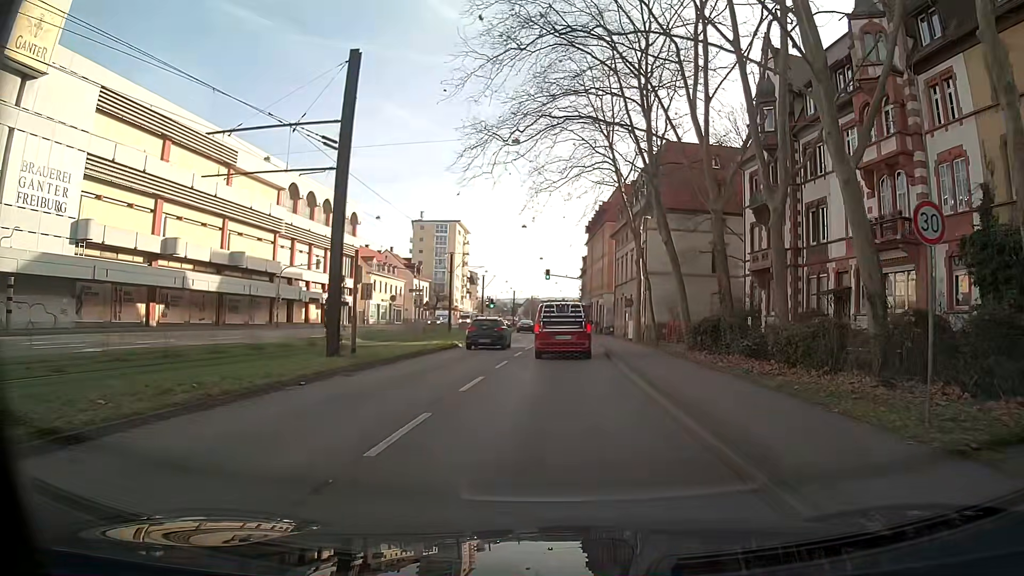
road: primary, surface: asphalt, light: Day
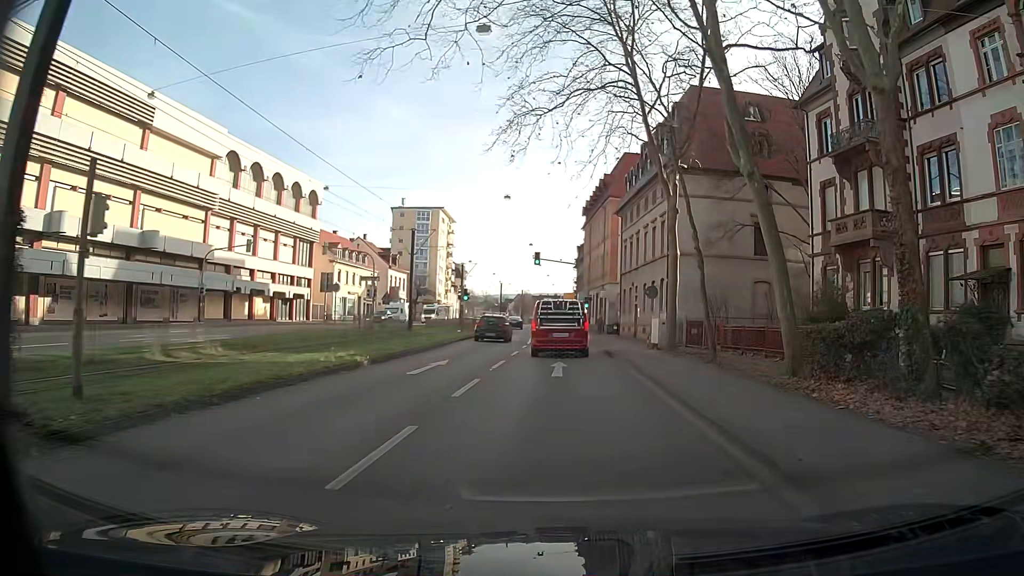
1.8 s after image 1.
(+0.1, +13.4) m; +2°
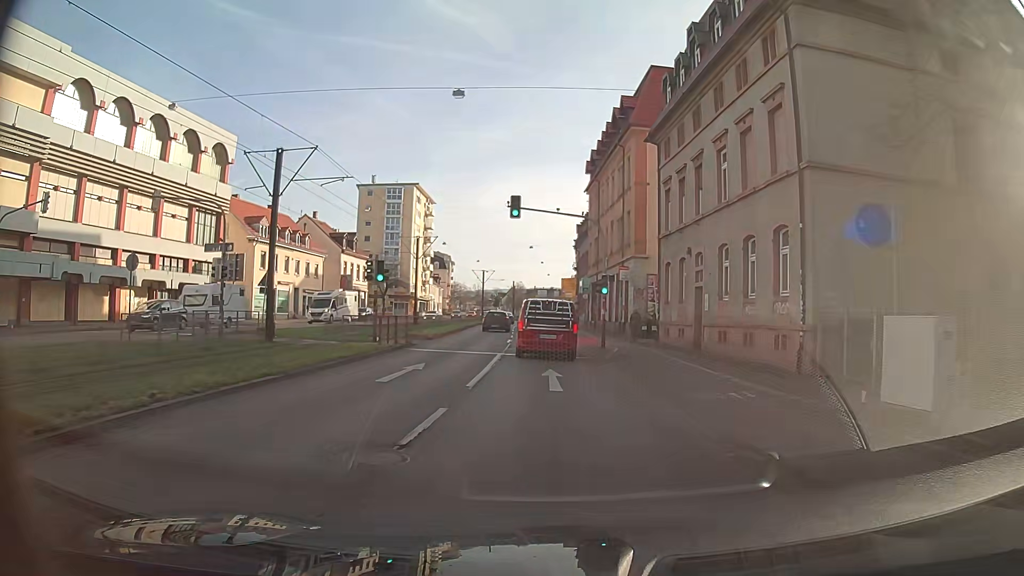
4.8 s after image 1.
(+0.2, +22.5) m; 0°
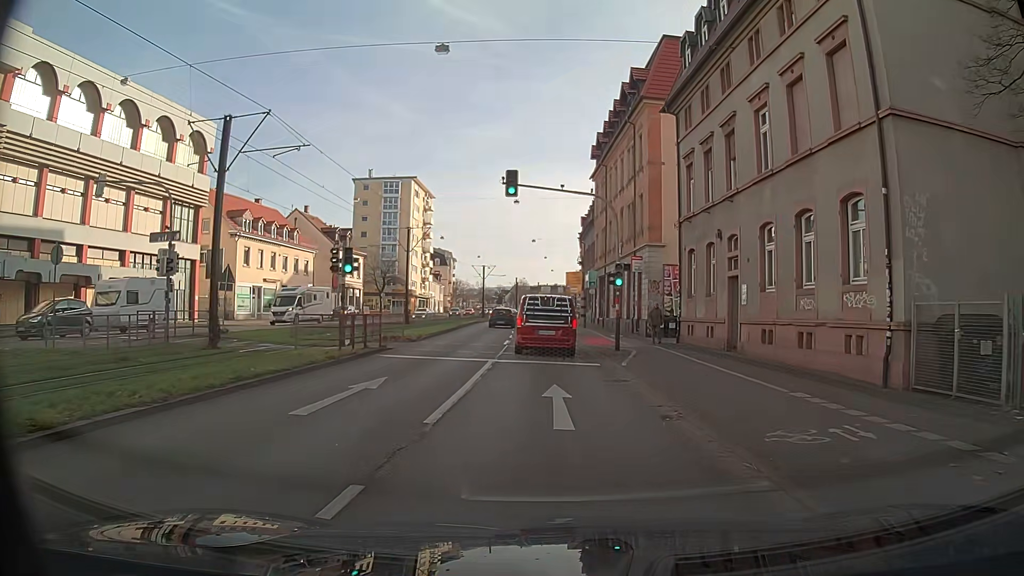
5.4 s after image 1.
(0.0, +4.5) m; 0°
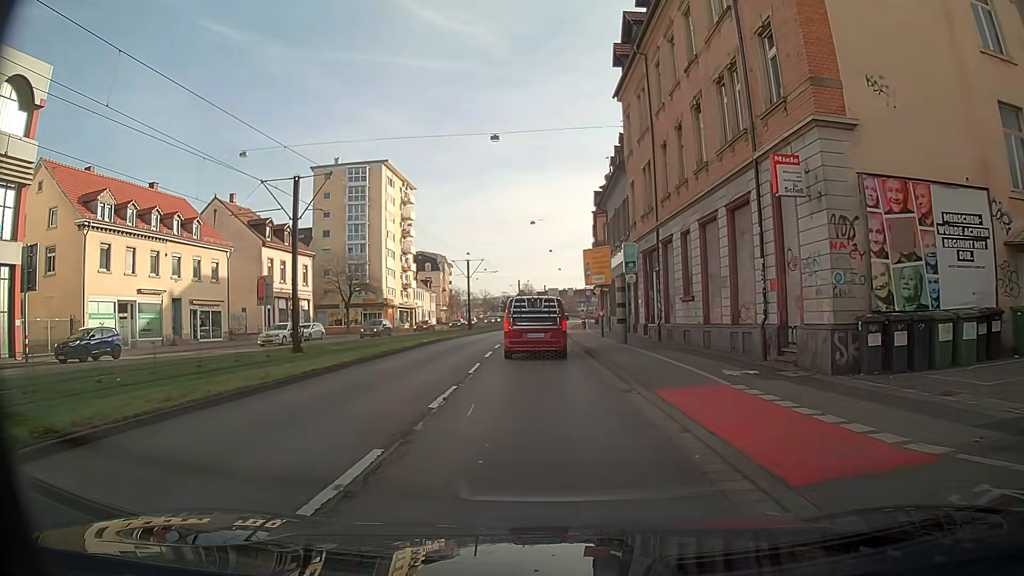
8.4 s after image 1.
(-0.3, +22.7) m; -2°
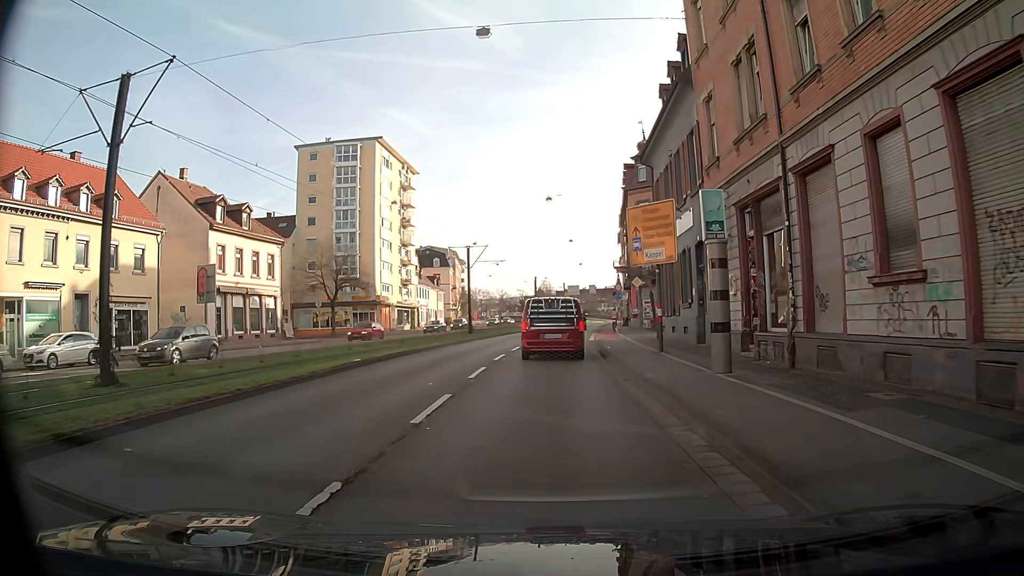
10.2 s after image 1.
(-0.3, +13.4) m; -2°
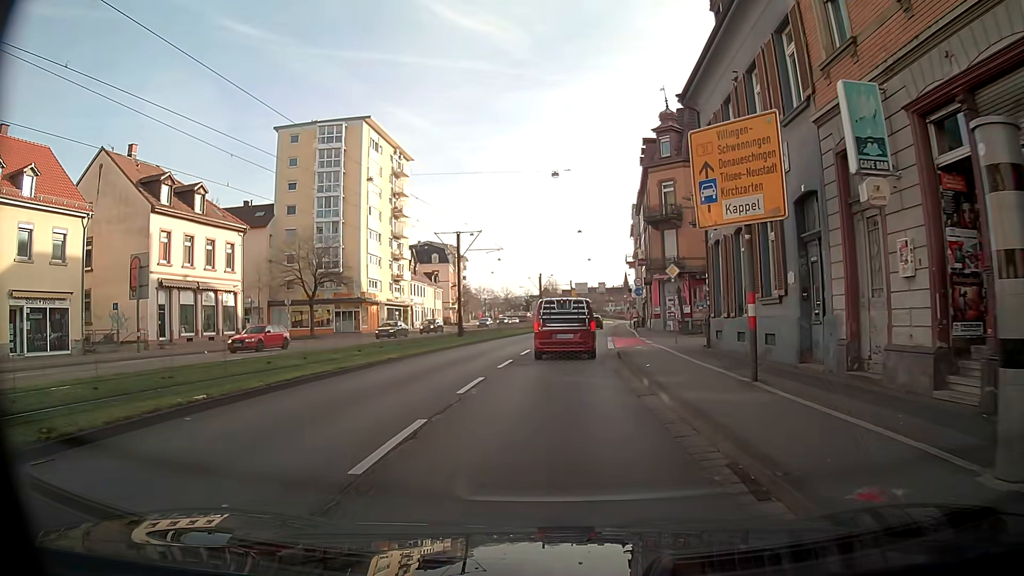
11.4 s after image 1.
(0.0, +8.9) m; 0°
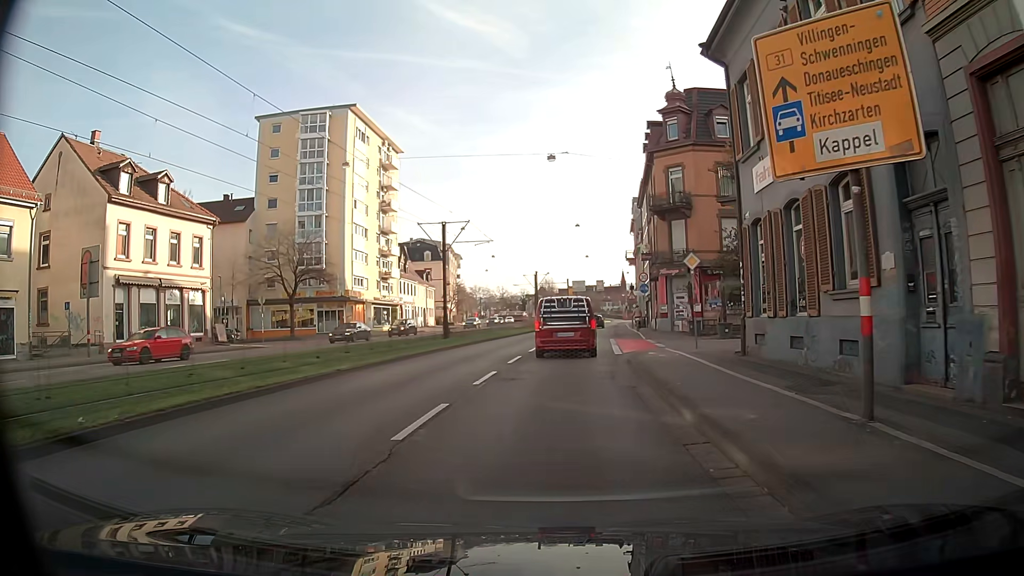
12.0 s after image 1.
(0.0, +4.5) m; 0°
(0, +10) (0, +20) (+1, +30) (+2, +40) (+2, +50) (+3, +60) (+4, +70) (+5, +80) (+5, +90) (+6, +100) m
